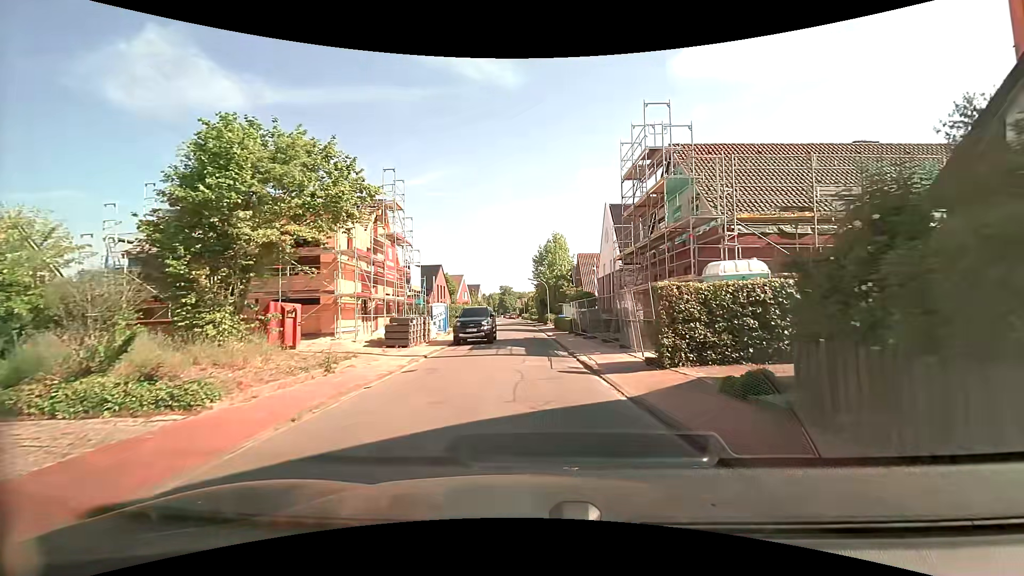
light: Day
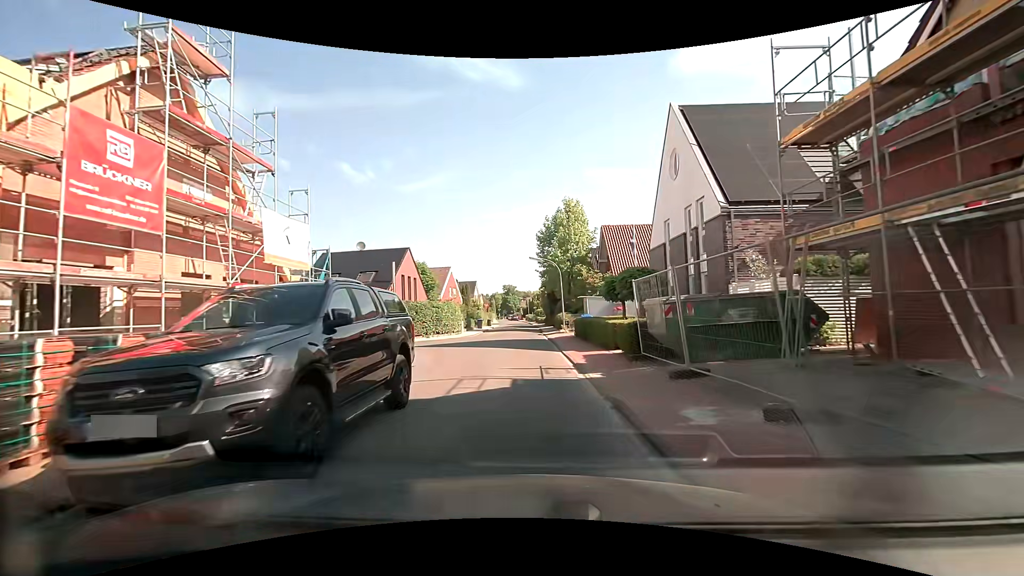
(+0.1, +19.6) m; 0°
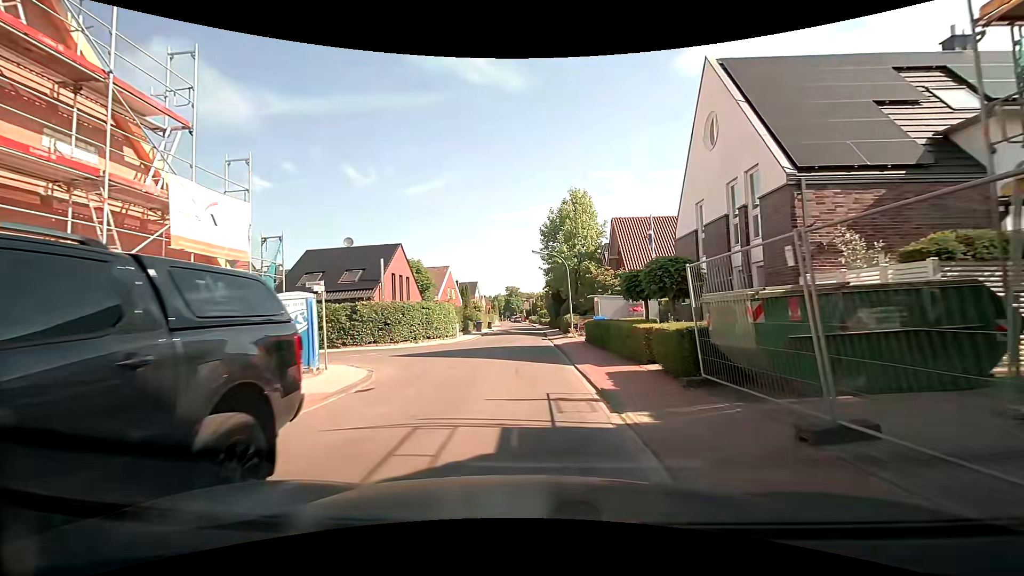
(-0.1, +4.3) m; -1°
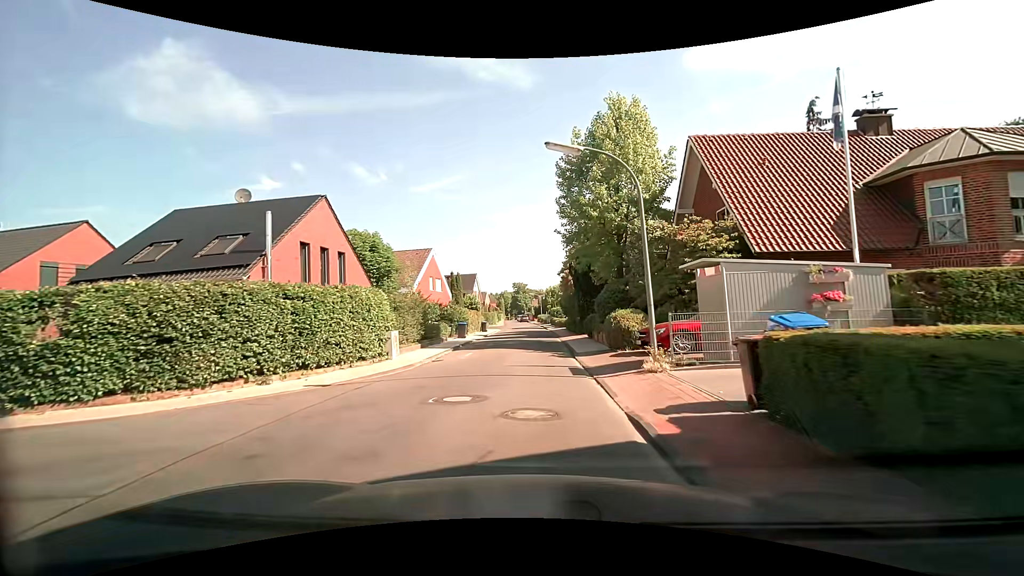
(-0.4, +18.0) m; -1°
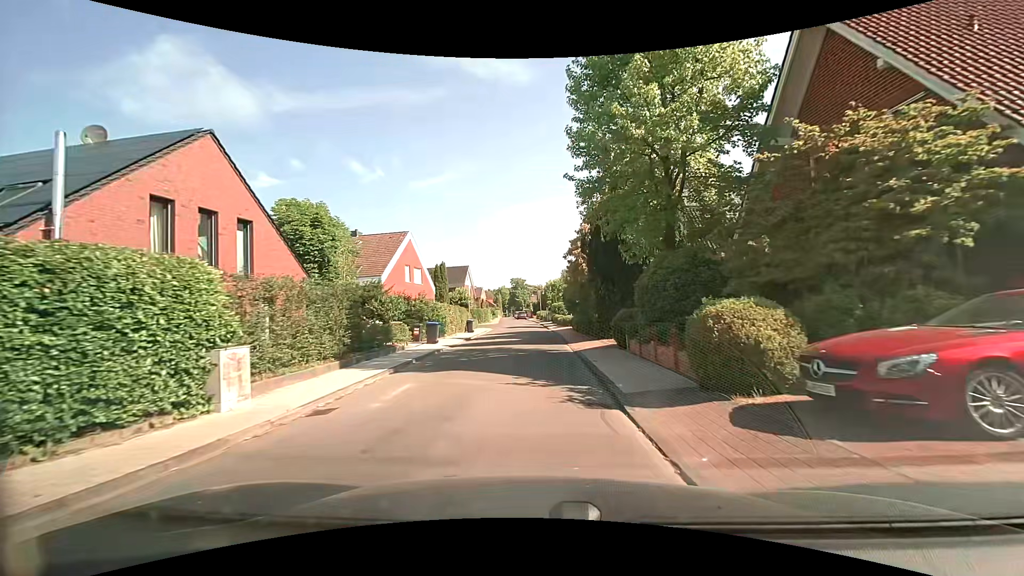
(0.0, +9.4) m; -1°
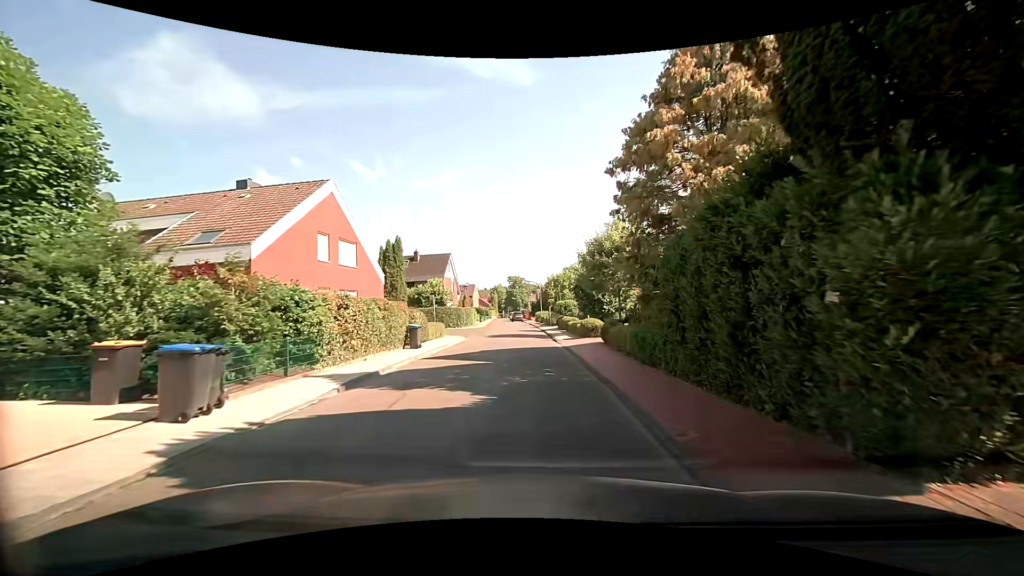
(+0.1, +17.4) m; +1°
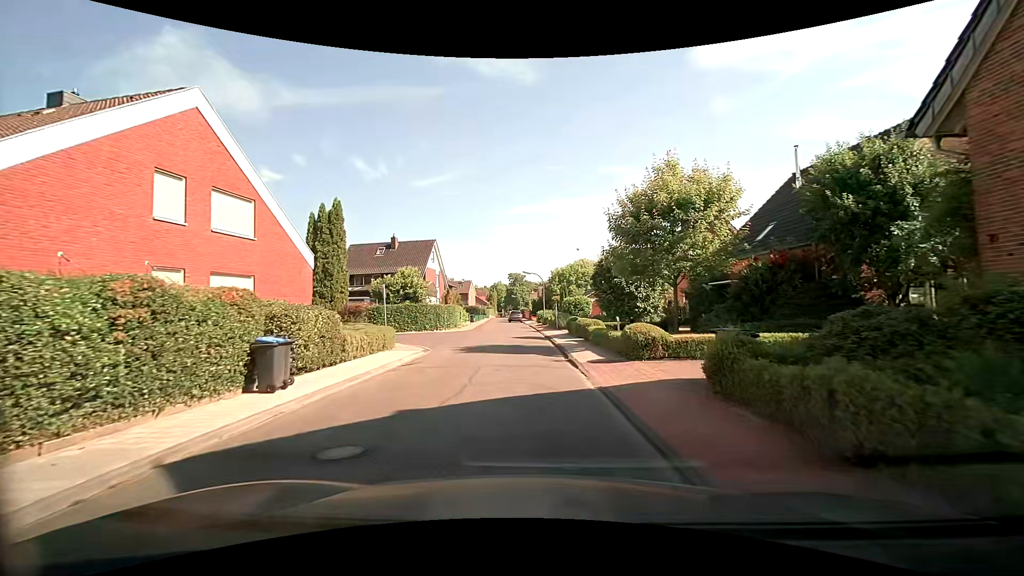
(-0.1, +11.4) m; +1°
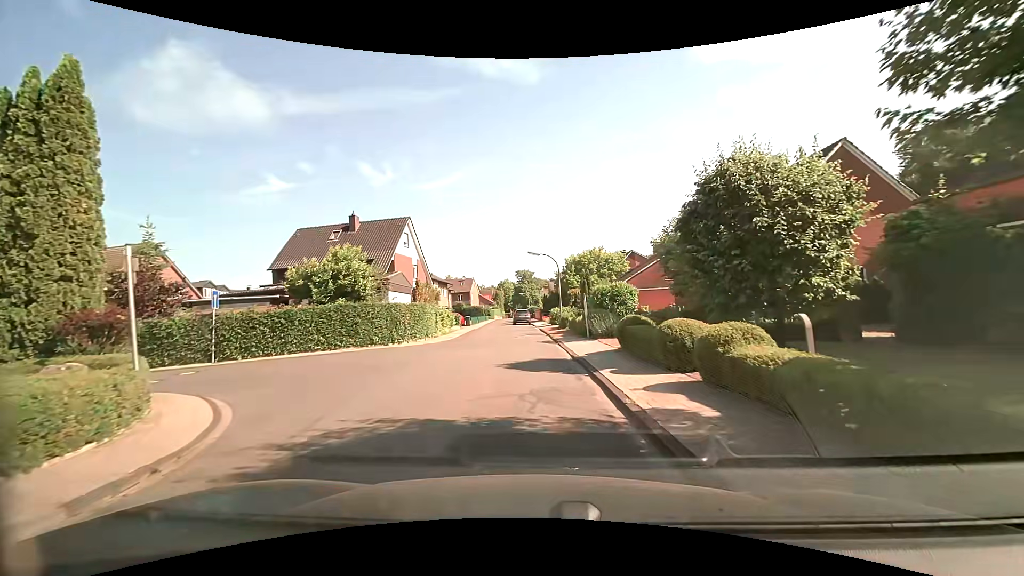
(-0.4, +14.7) m; -2°
(0, +10) (0, +20) (-1, +30) (-3, +40) (-4, +50) (-5, +60) (-5, +70) (-6, +80) (-6, +90) (-6, +100) m
